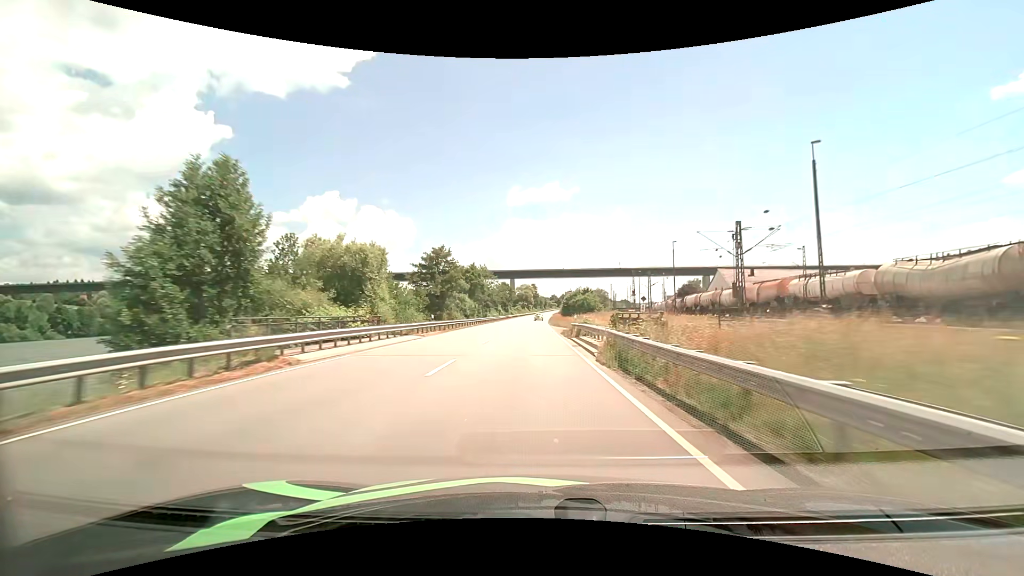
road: primary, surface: asphalt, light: Day
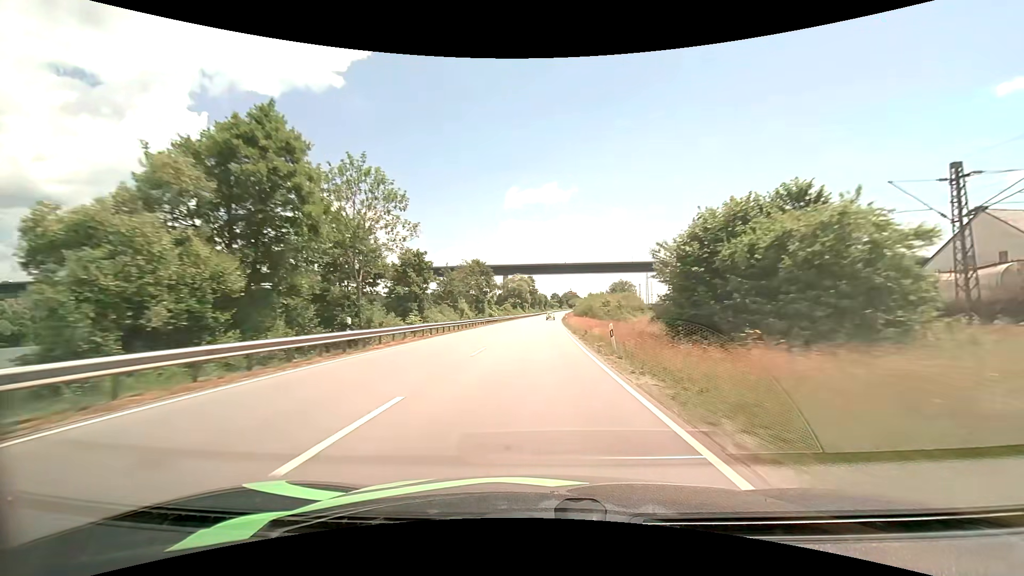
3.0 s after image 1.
(-0.5, +66.9) m; 0°
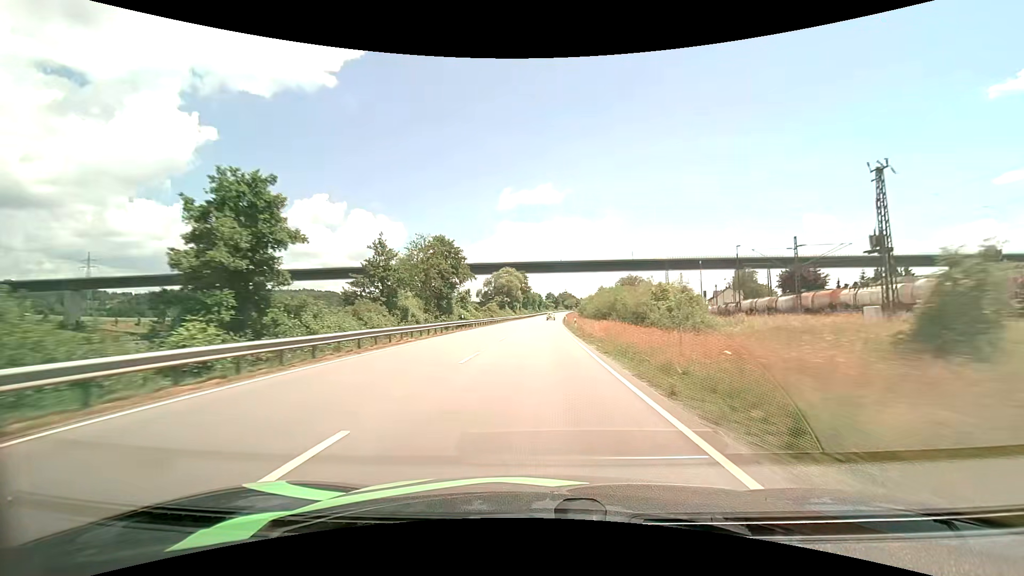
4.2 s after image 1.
(+0.2, +26.6) m; +1°
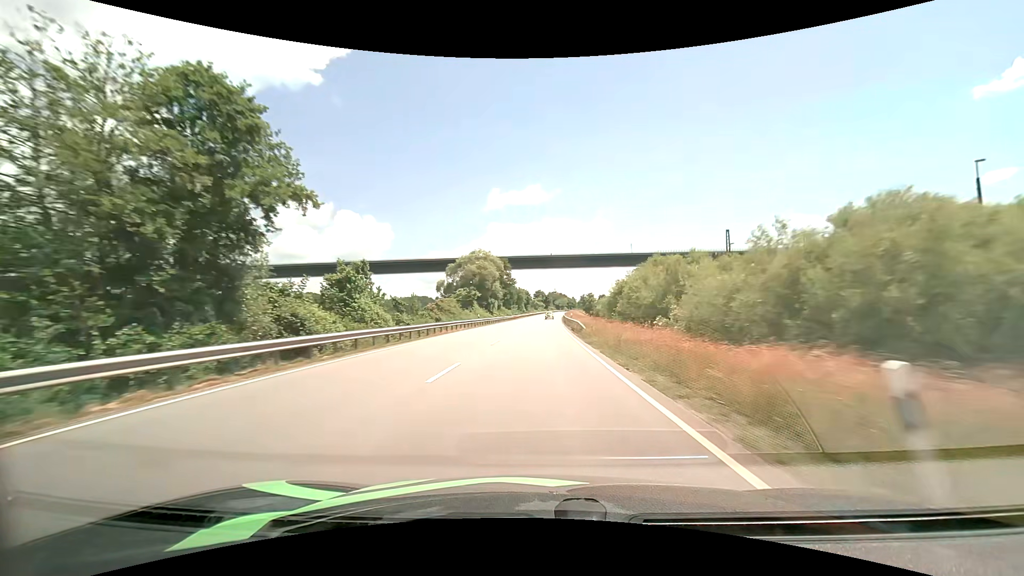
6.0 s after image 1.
(+0.4, +40.2) m; +1°
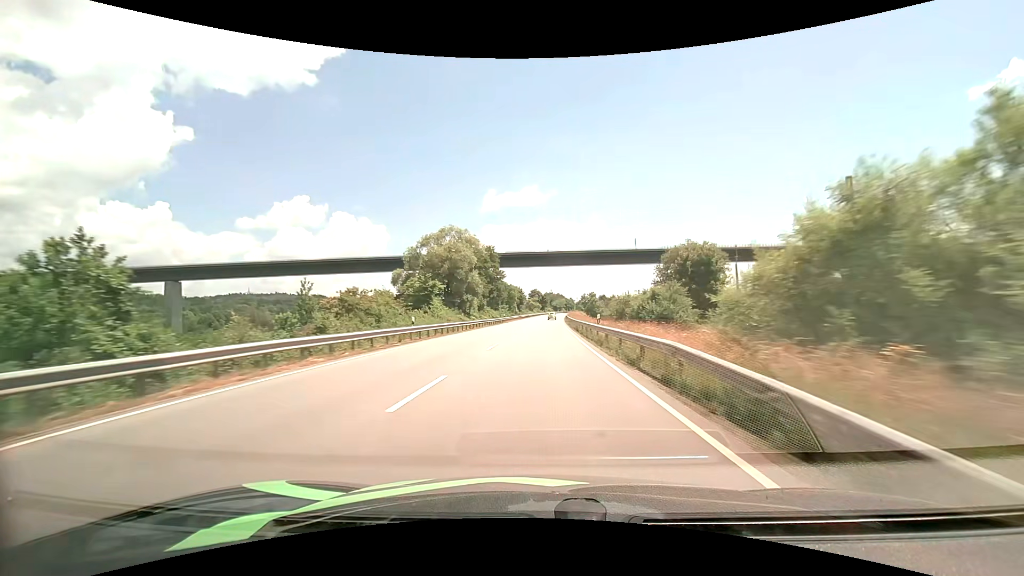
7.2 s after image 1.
(+0.1, +26.9) m; 0°
(0, +10) (0, +20) (0, +30) (0, +40) (+1, +50) (+1, +60) (+1, +70) (+2, +80) (+2, +90) (+3, +100) m
